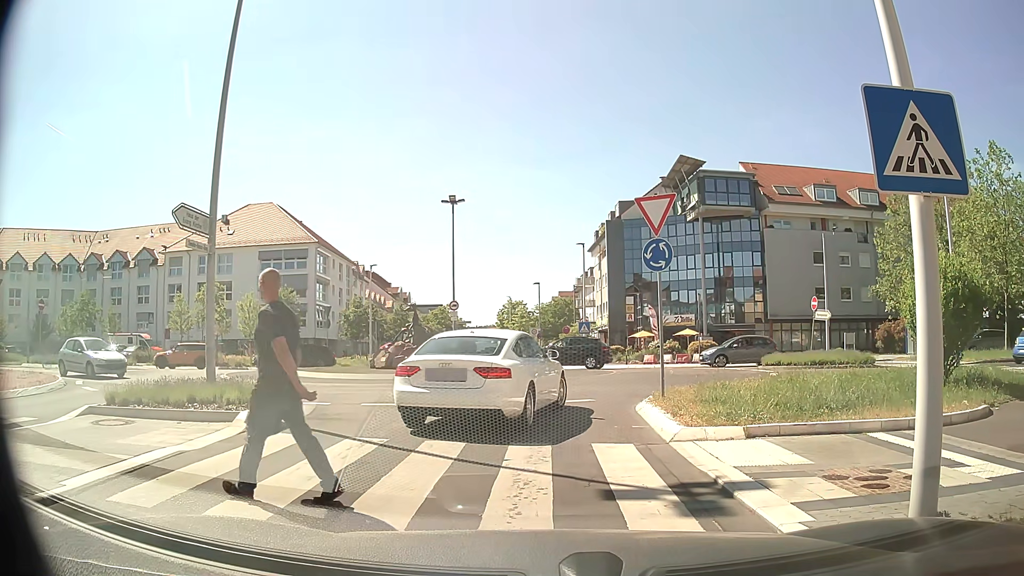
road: residential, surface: asphalt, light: Day
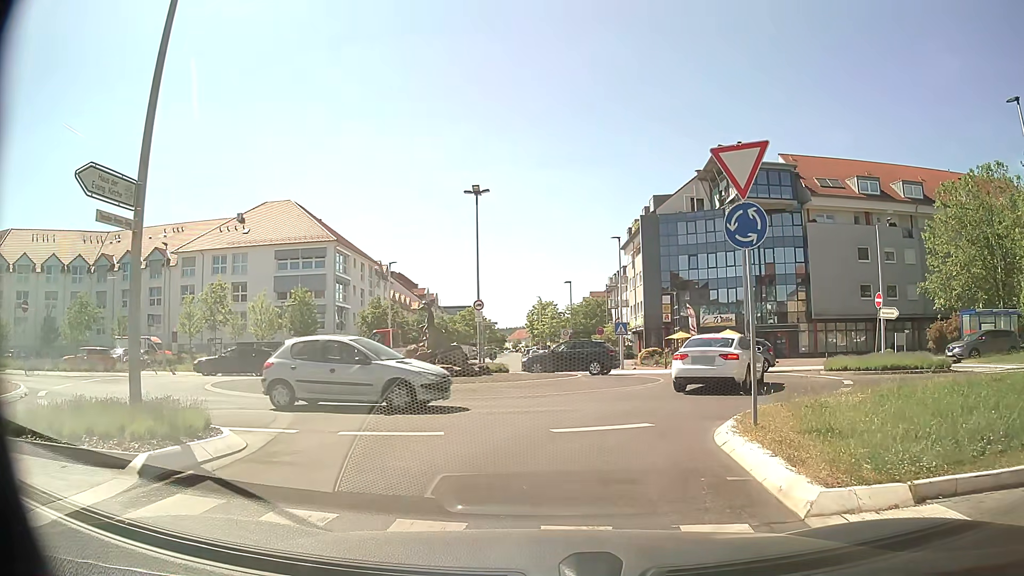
(-0.2, +3.8) m; -5°
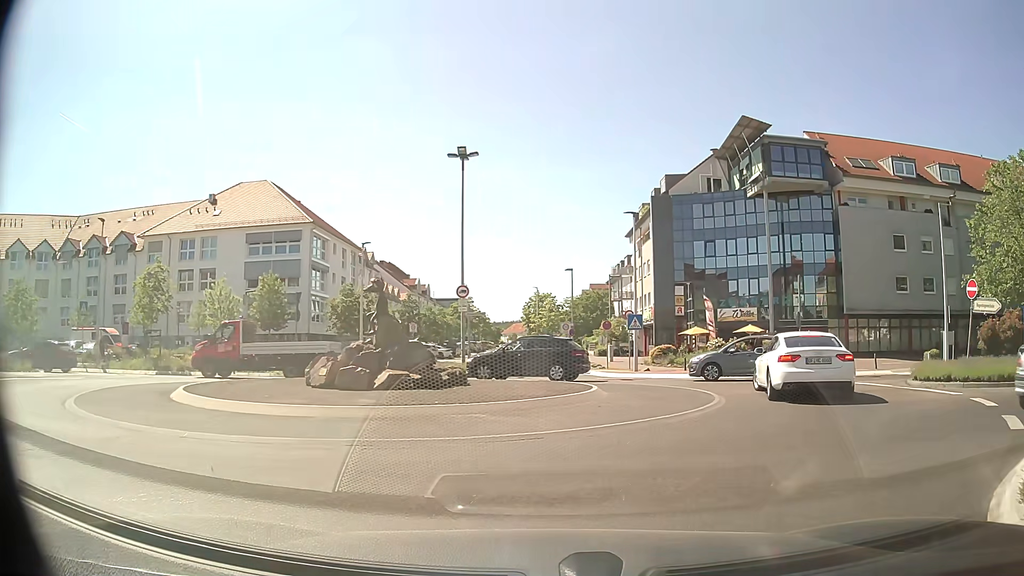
(-0.1, +7.0) m; 0°
